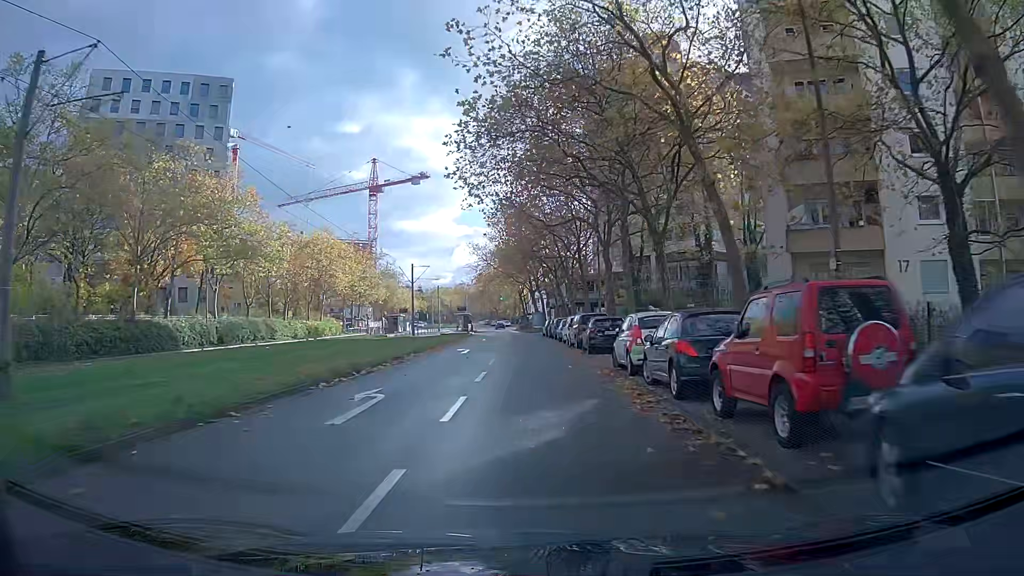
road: tertiary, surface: asphalt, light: Day
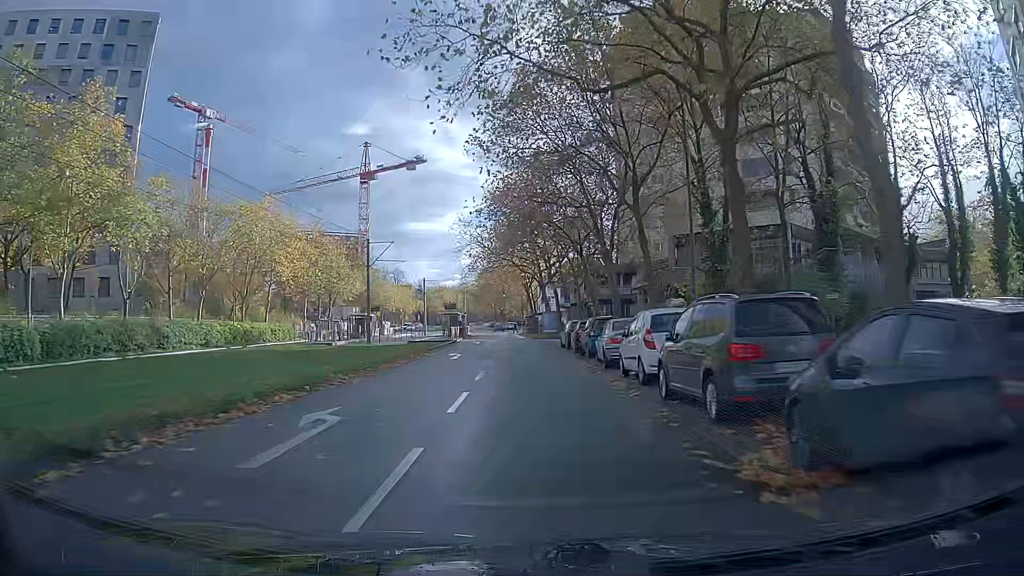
(-0.2, +22.5) m; -1°
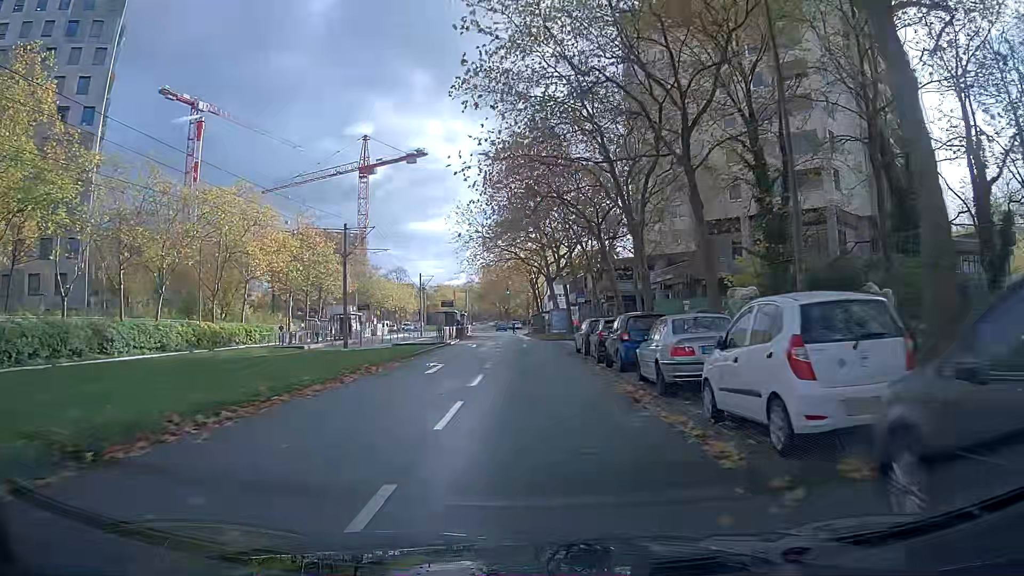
(0.0, +7.5) m; -1°
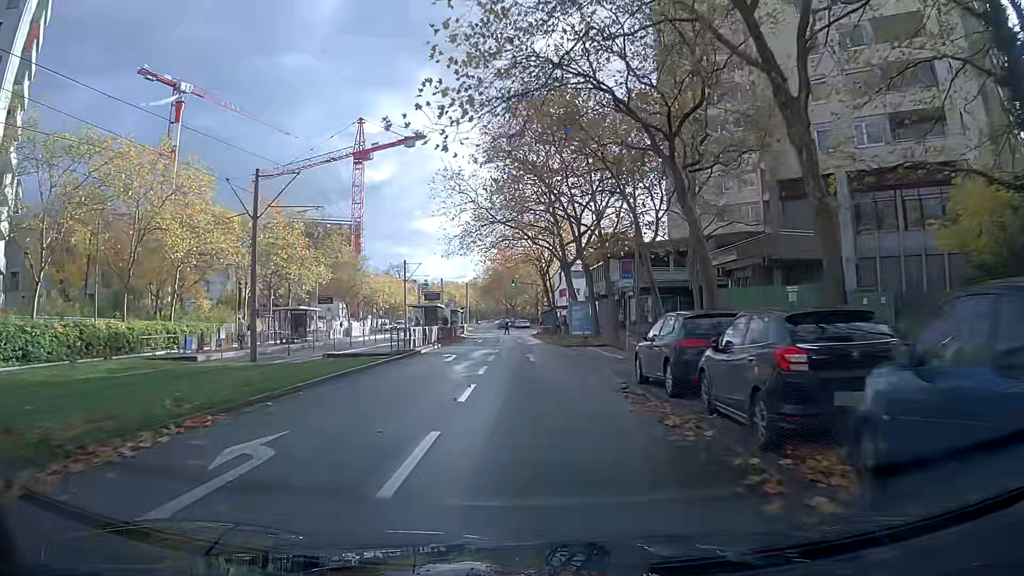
(+0.1, +15.1) m; +1°
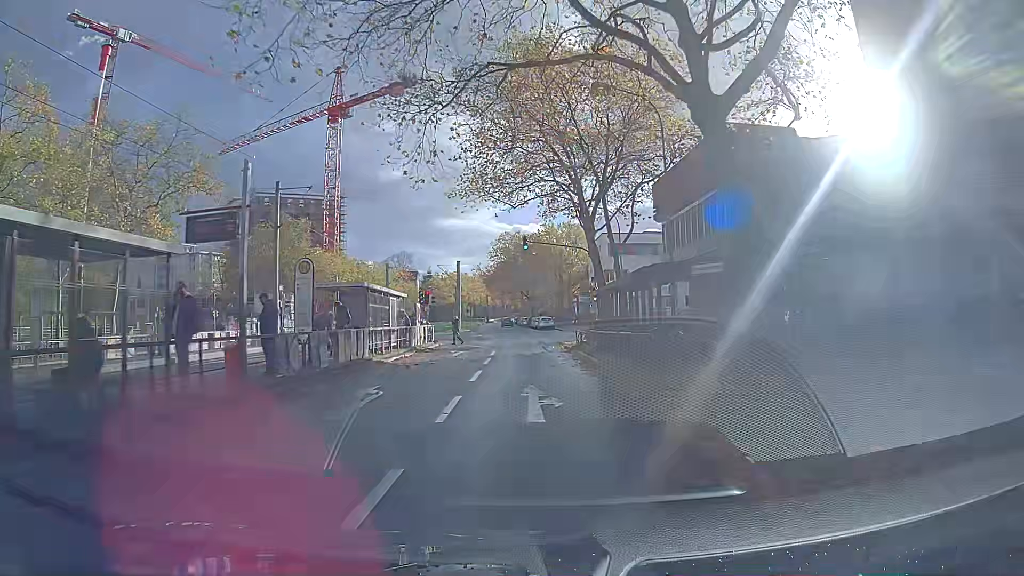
(-1.1, +37.6) m; -3°
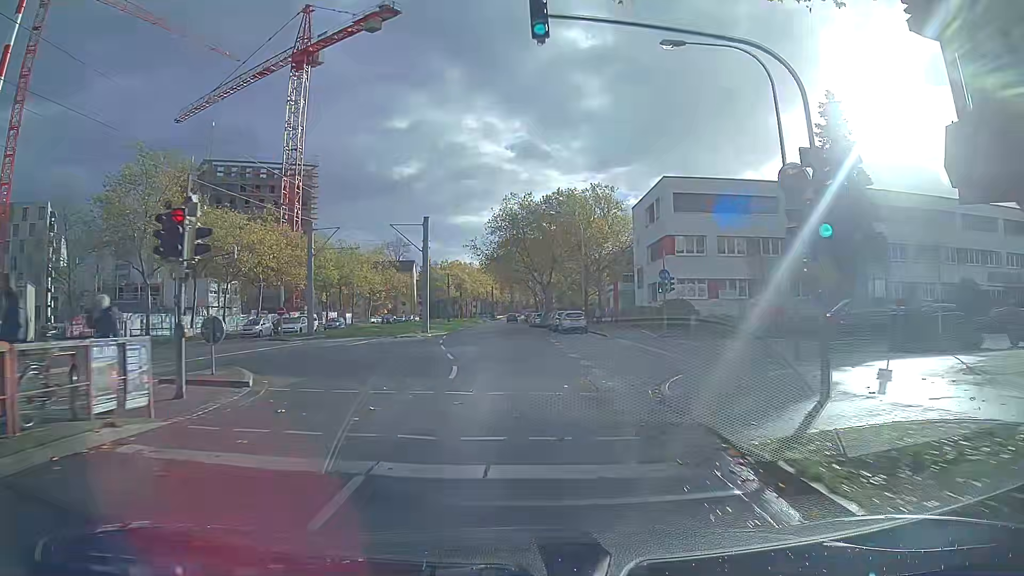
(-0.2, +30.0) m; -2°
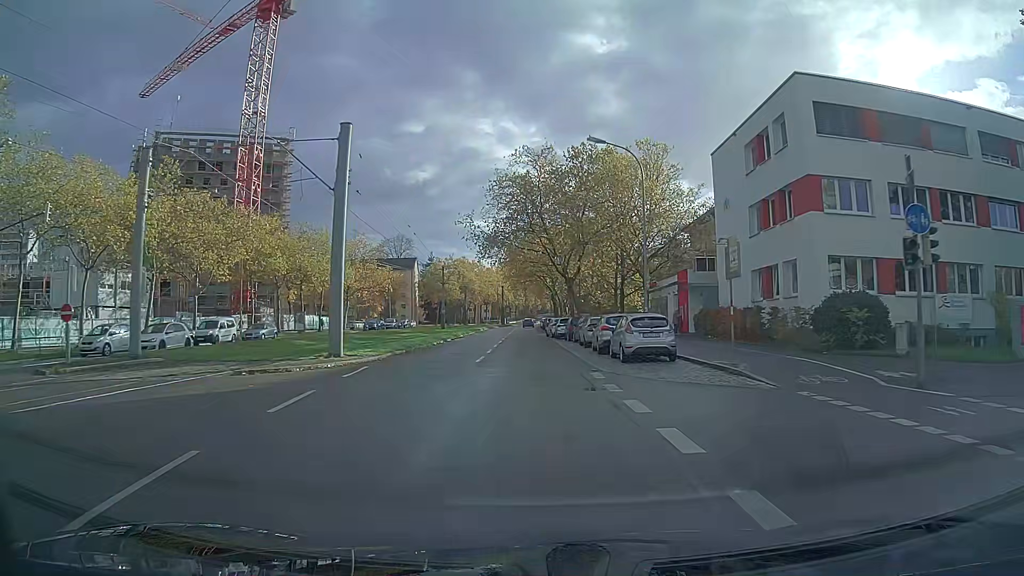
(-0.2, +22.6) m; -1°
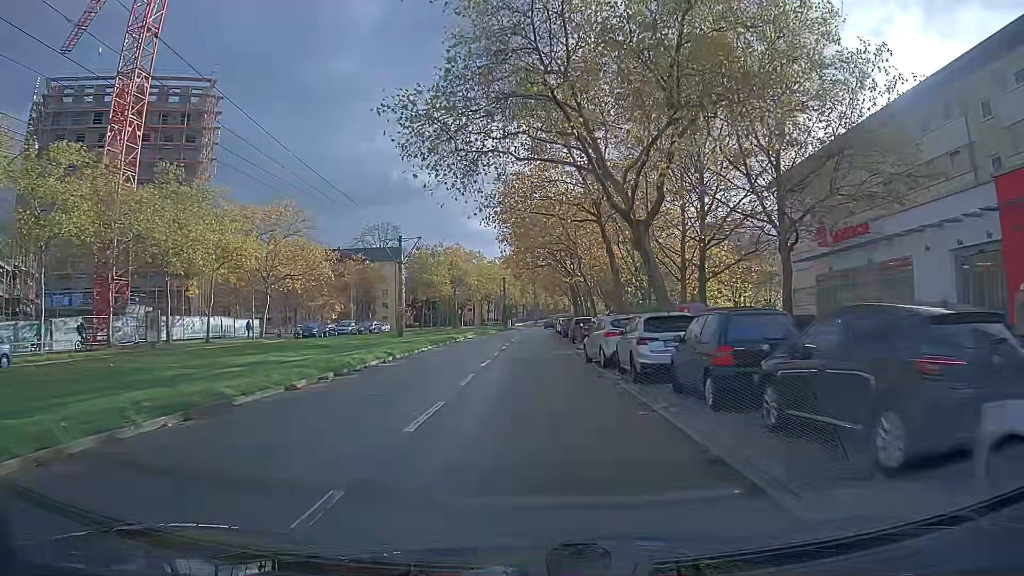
(-0.2, +30.7) m; -1°
(0, +10) (0, +20) (0, +30) (0, +40) (0, +50) (0, +60) (0, +70) (+1, +80) (+2, +90) (+2, +100) m
